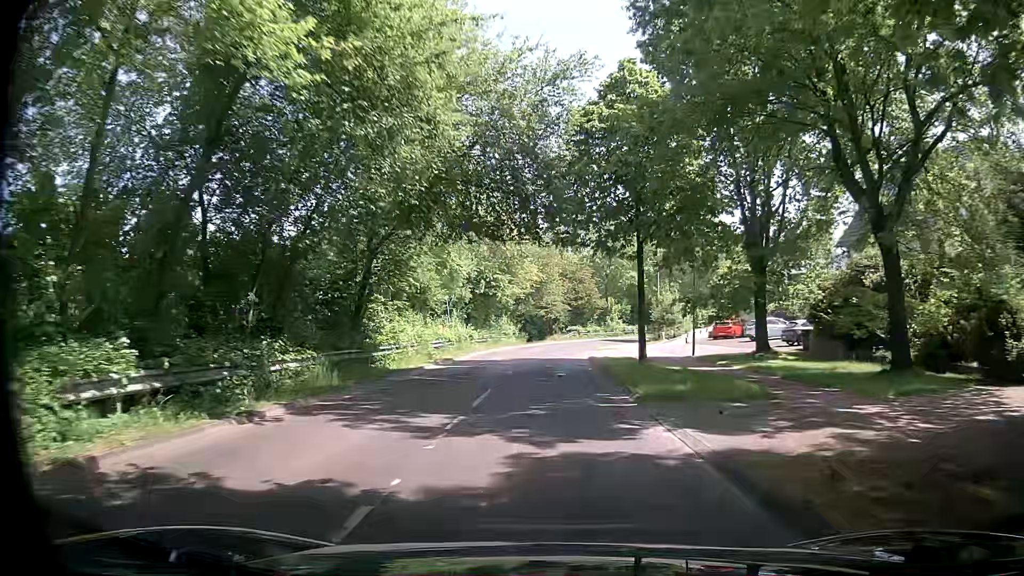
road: tertiary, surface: asphalt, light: Day
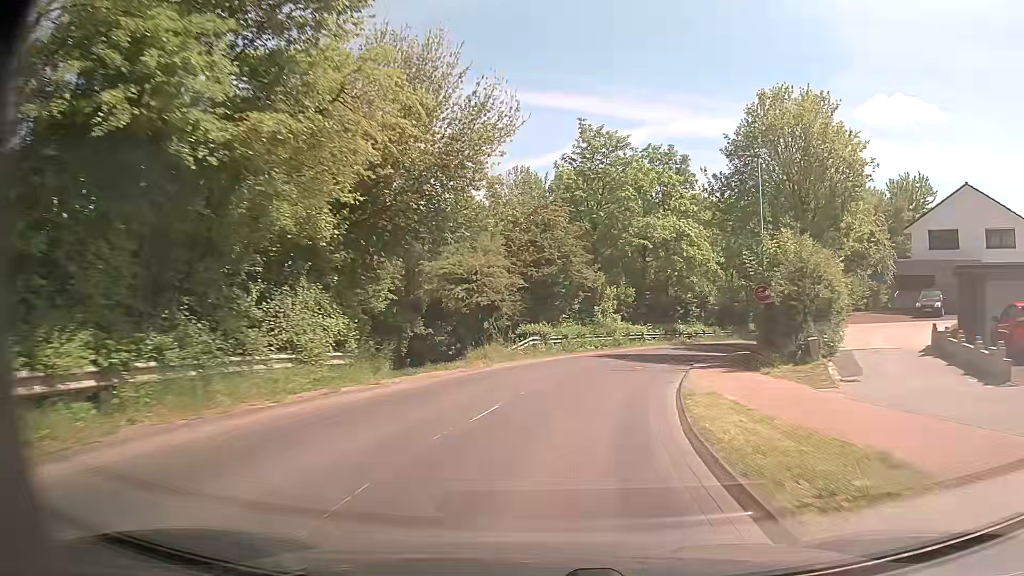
(+1.1, +40.0) m; +4°
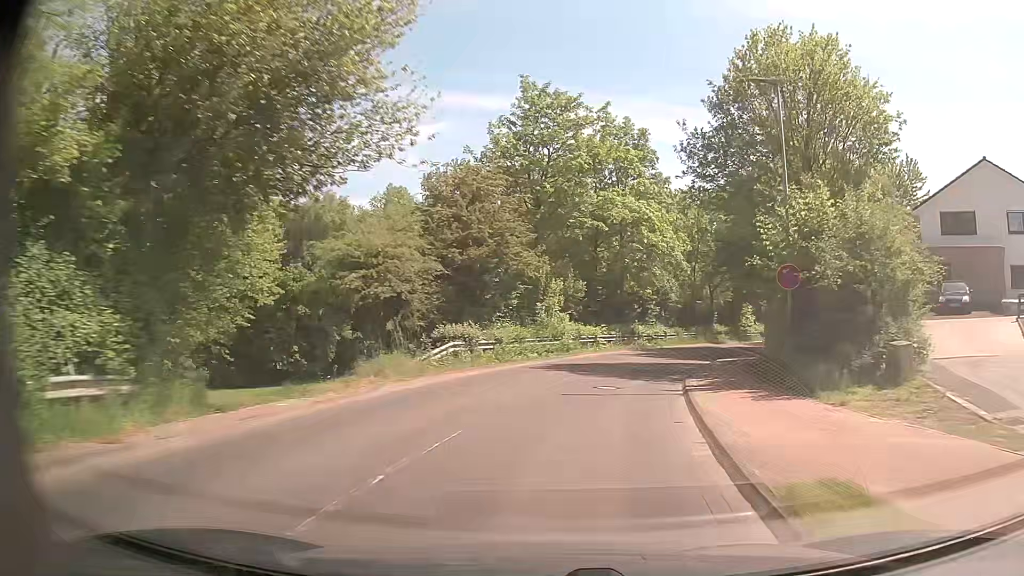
(+0.4, +8.0) m; +6°
